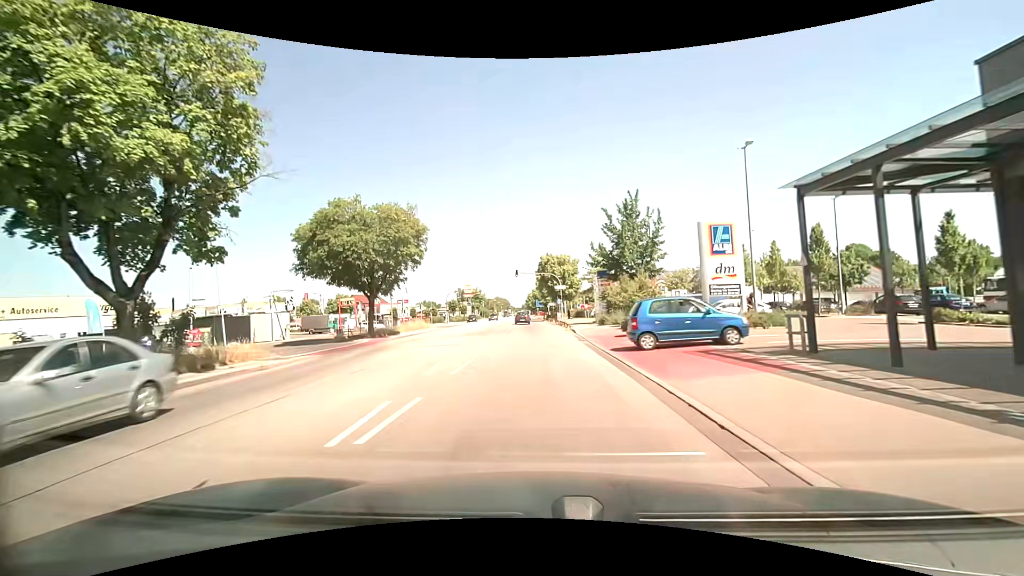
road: secondary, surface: asphalt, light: Day
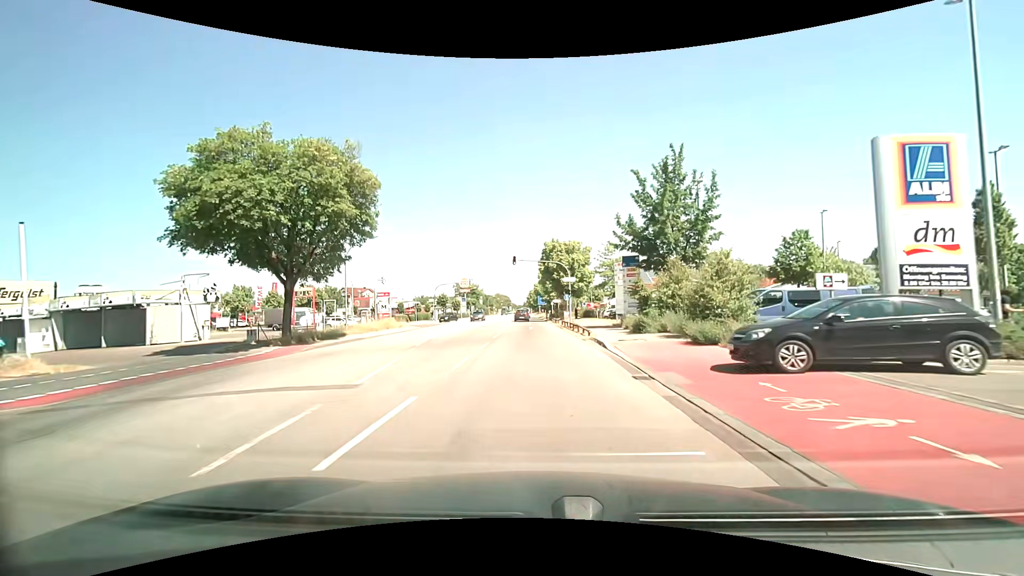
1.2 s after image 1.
(0.0, +12.9) m; 0°
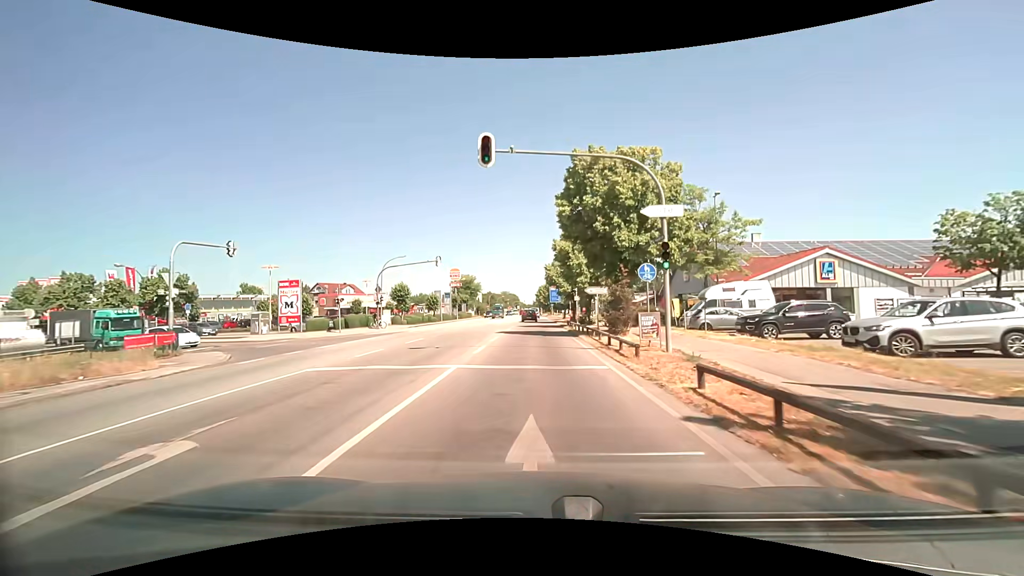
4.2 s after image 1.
(-0.4, +33.9) m; -1°
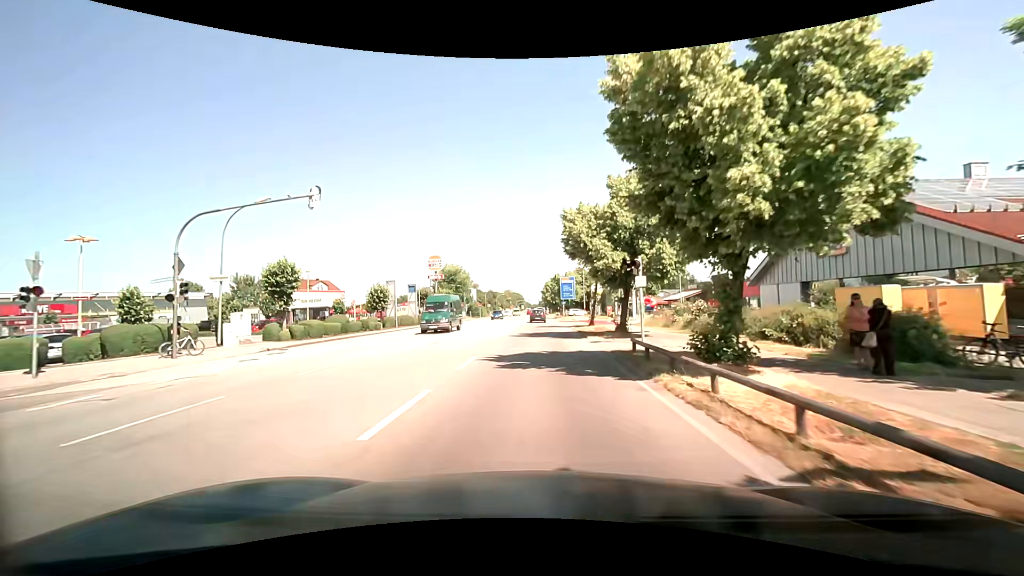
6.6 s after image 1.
(-0.1, +28.1) m; -1°
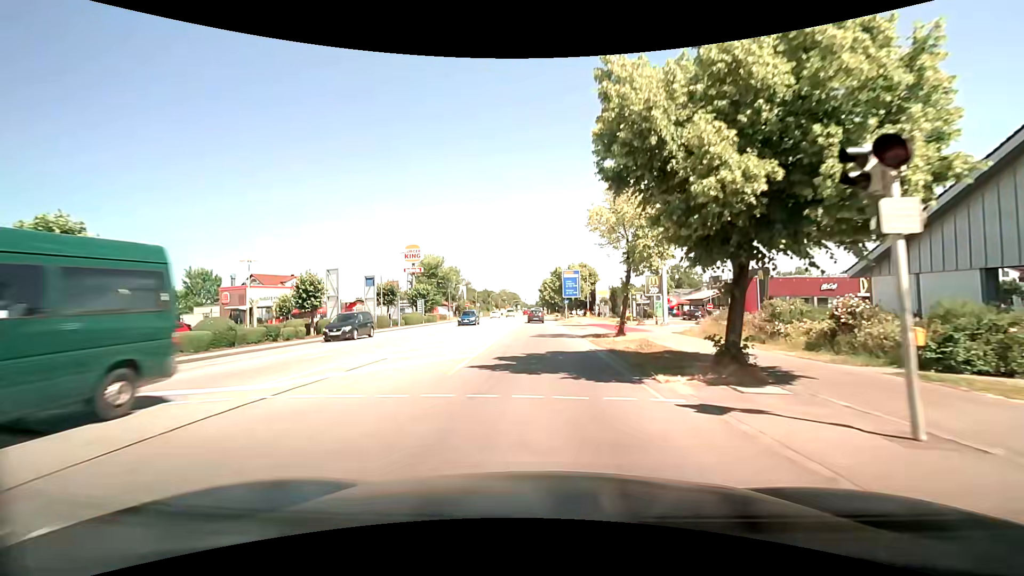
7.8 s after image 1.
(+0.1, +14.3) m; +1°
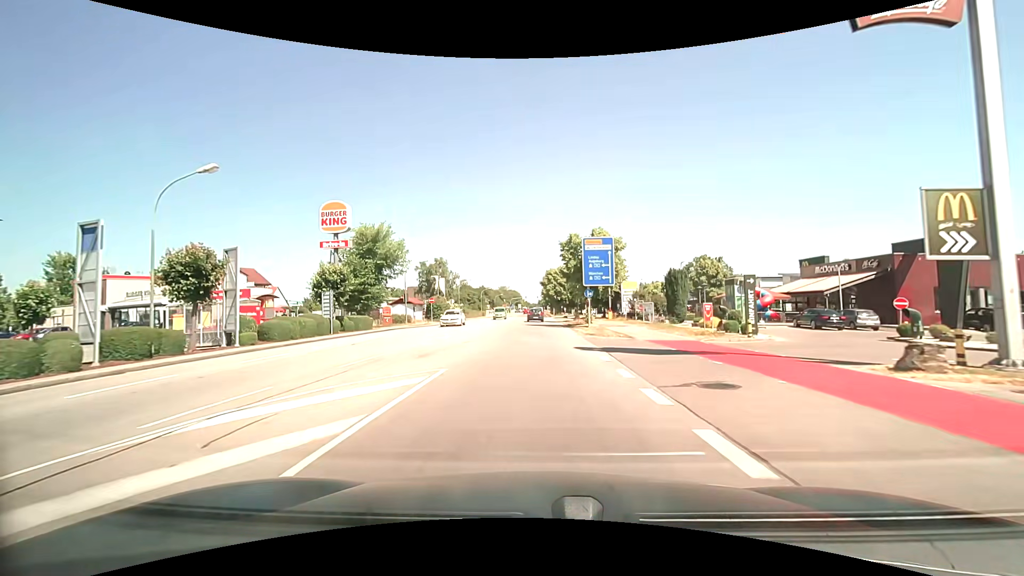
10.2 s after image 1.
(-0.1, +28.9) m; -1°
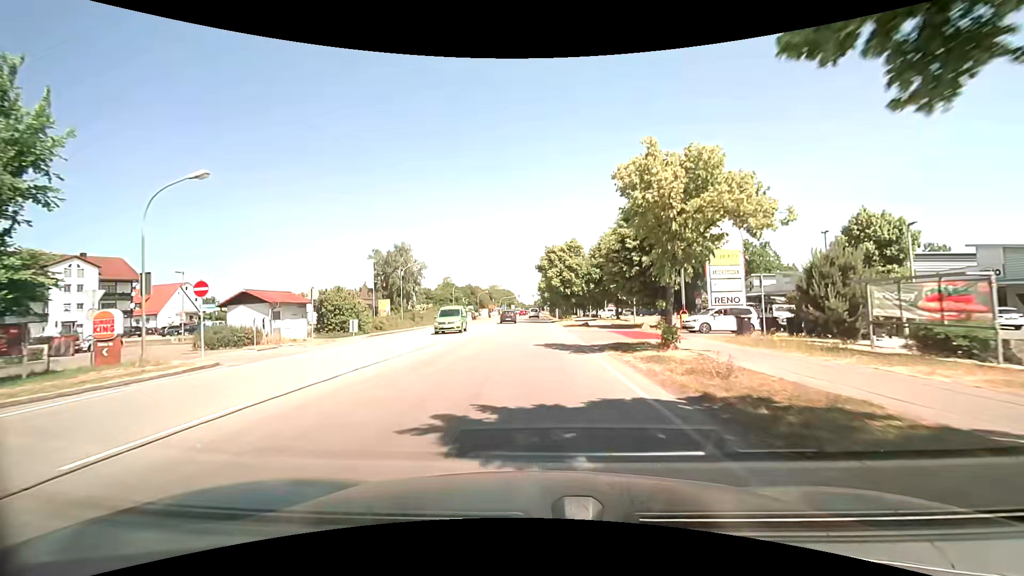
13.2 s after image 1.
(+0.1, +37.6) m; +1°
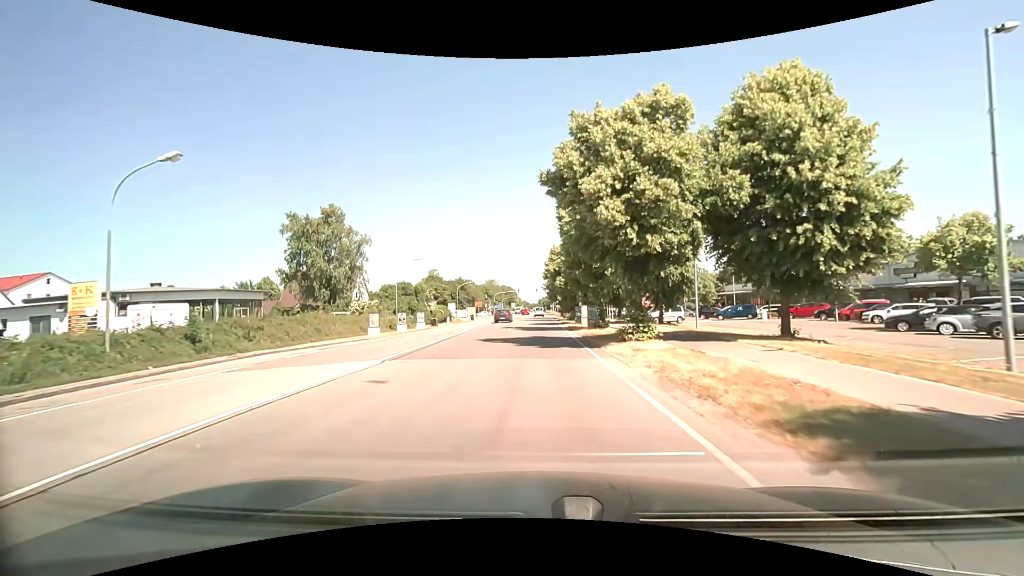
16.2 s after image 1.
(-0.6, +39.3) m; -1°
(0, +10) (0, +20) (0, +30) (0, +40) (0, +50) (0, +60) (0, +70) (0, +80) (0, +90) (0, +100) m
